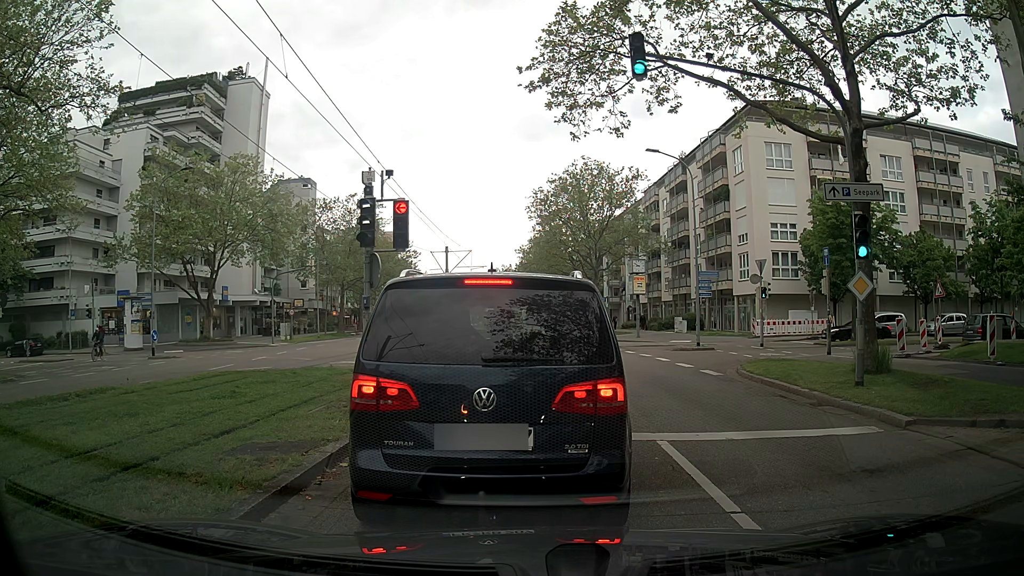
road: tertiary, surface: asphalt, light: Day
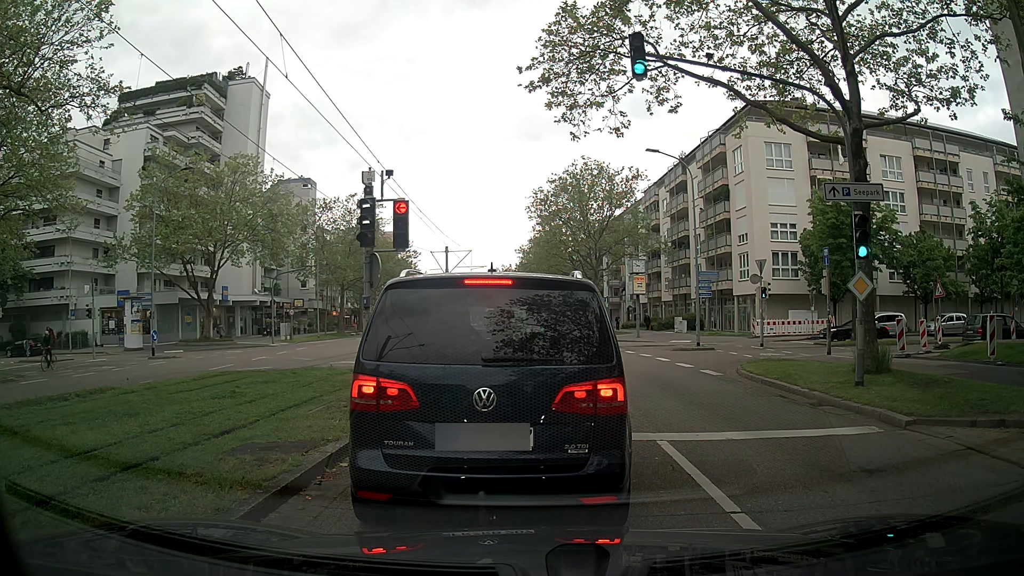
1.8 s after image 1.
(0.0, 0.0) m; 0°
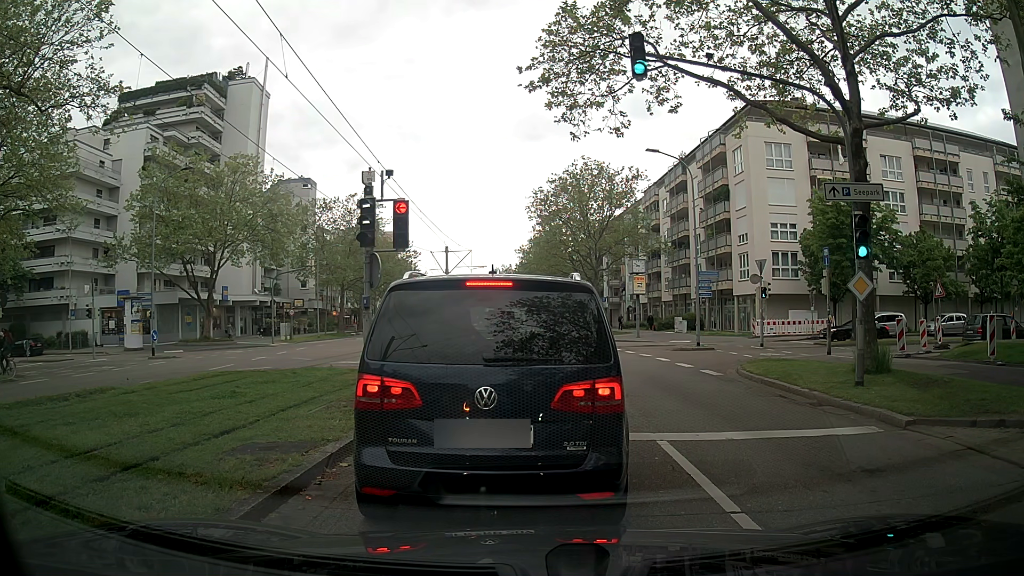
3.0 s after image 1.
(0.0, 0.0) m; 0°
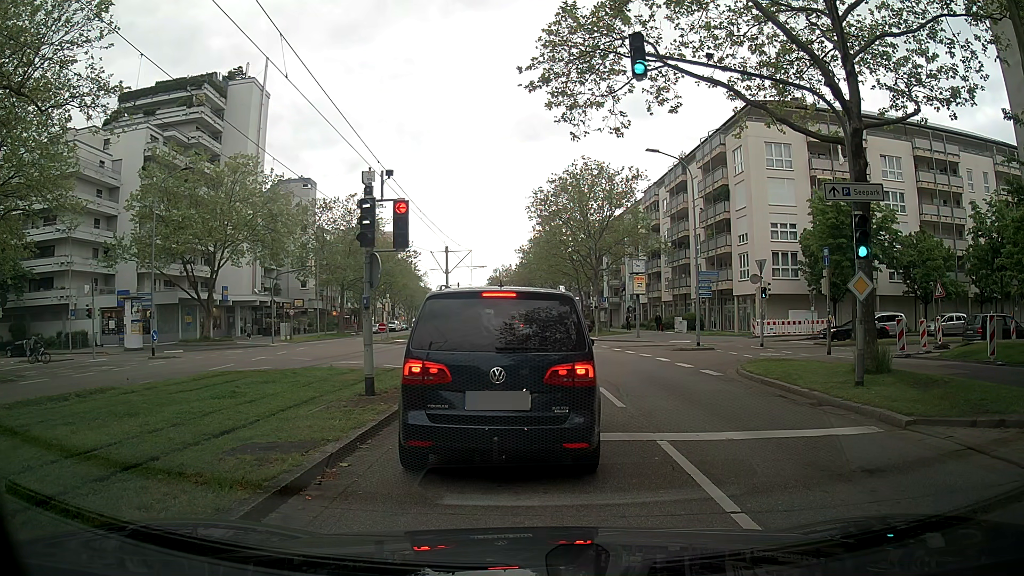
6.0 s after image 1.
(0.0, 0.0) m; 0°
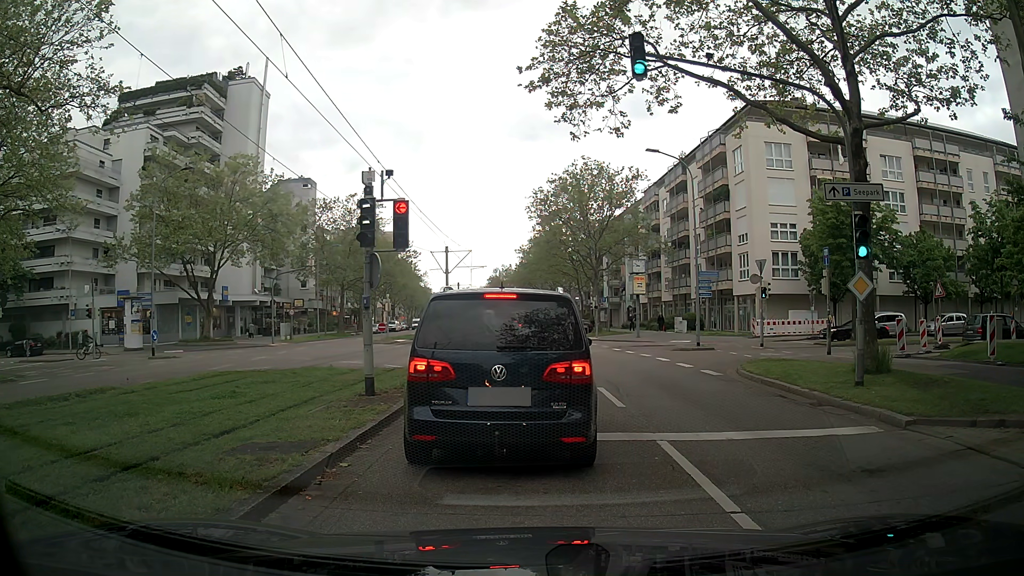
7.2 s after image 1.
(0.0, 0.0) m; 0°
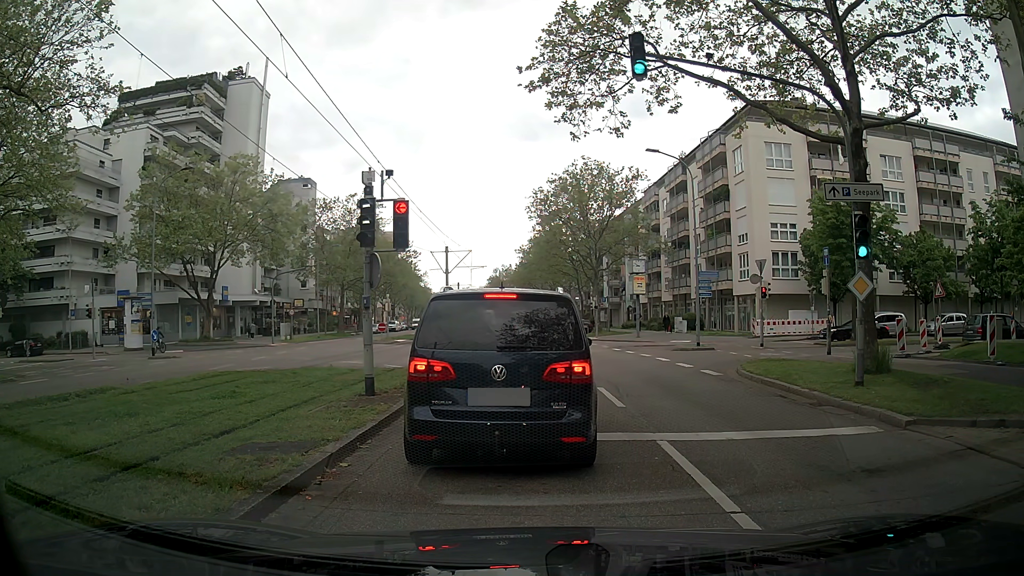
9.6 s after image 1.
(0.0, 0.0) m; 0°
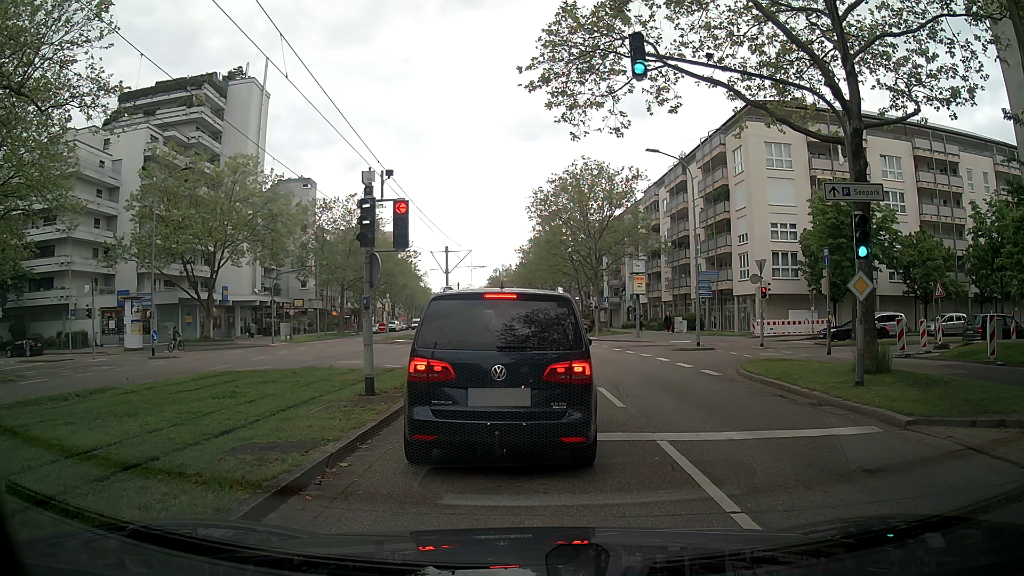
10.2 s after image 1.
(0.0, 0.0) m; 0°
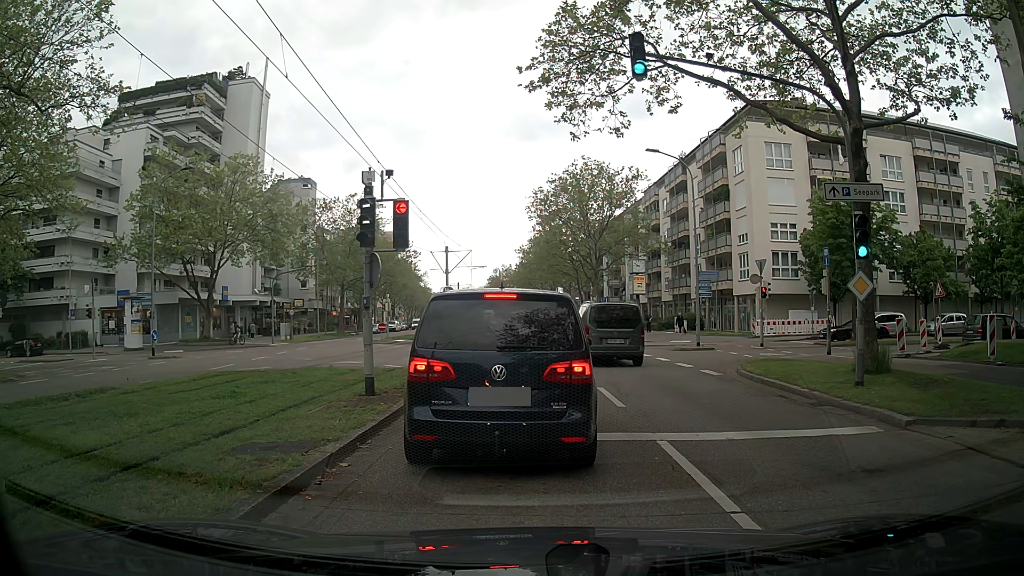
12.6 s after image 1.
(0.0, 0.0) m; 0°
